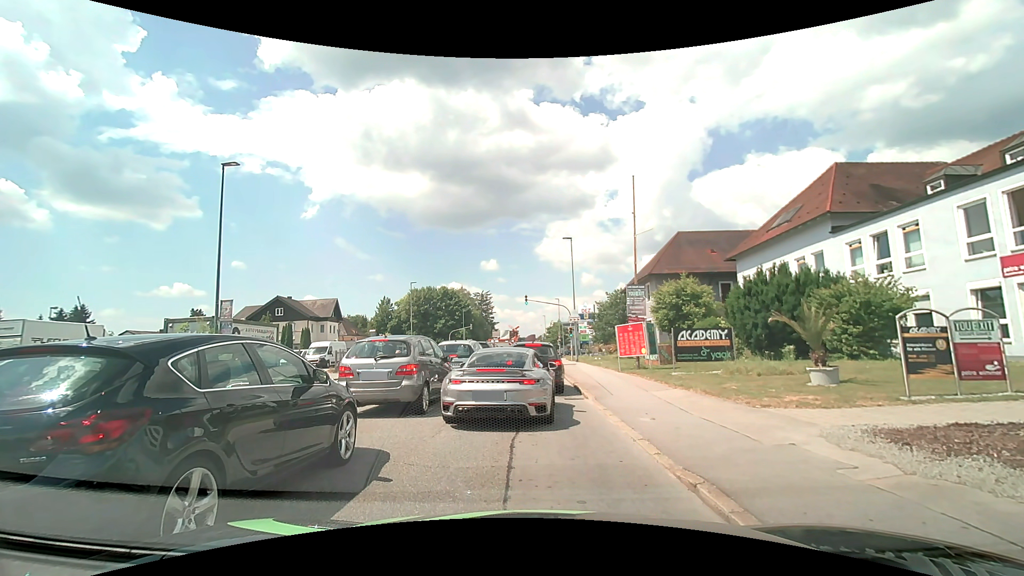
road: tertiary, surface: asphalt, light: Day
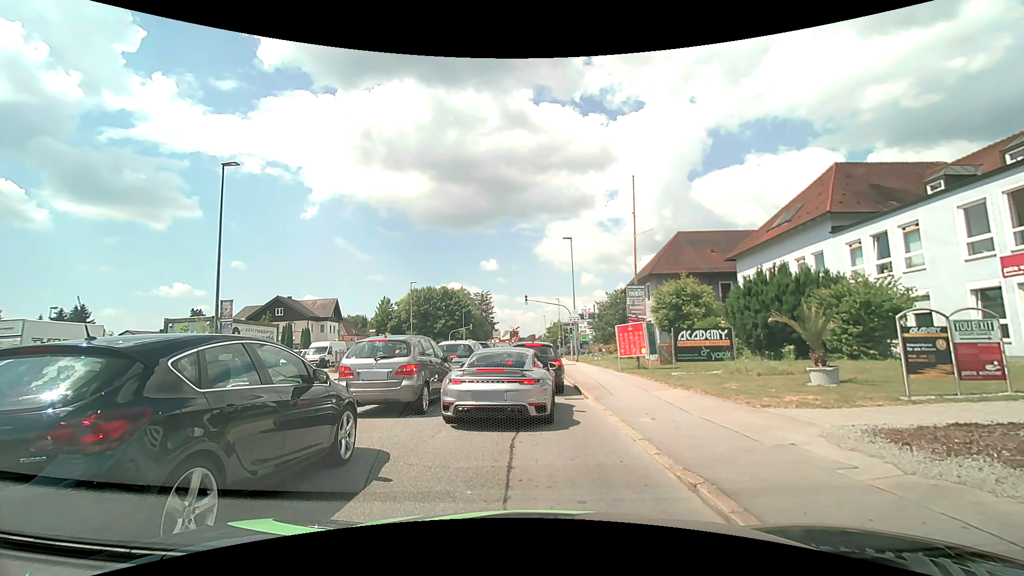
(0.0, 0.0) m; 0°
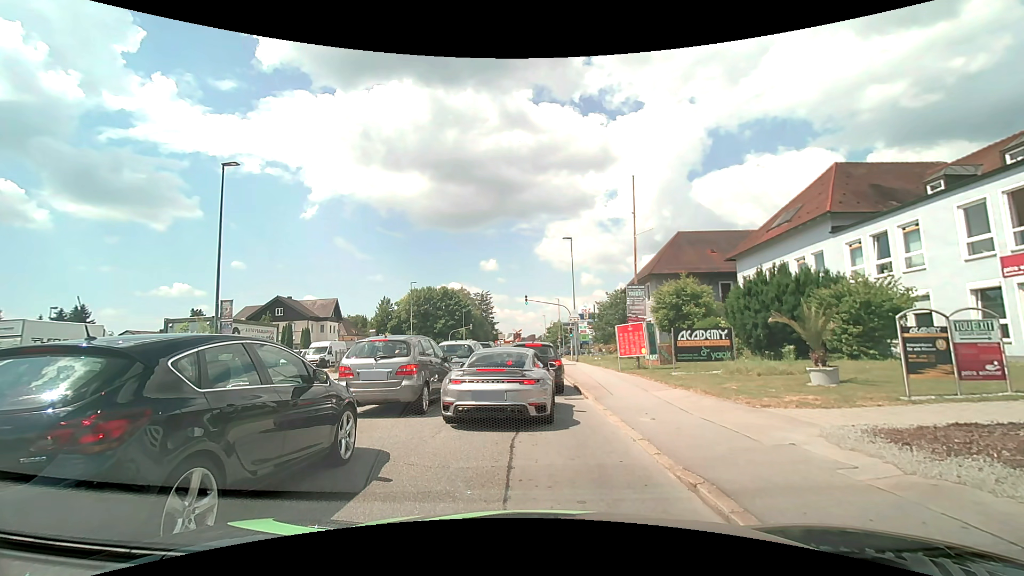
(0.0, 0.0) m; 0°
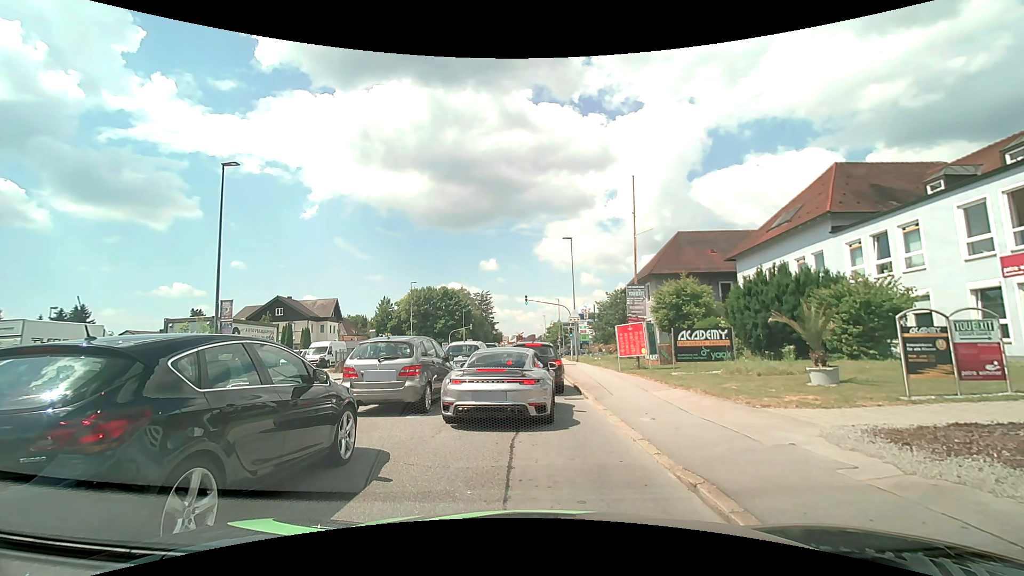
(0.0, 0.0) m; 0°
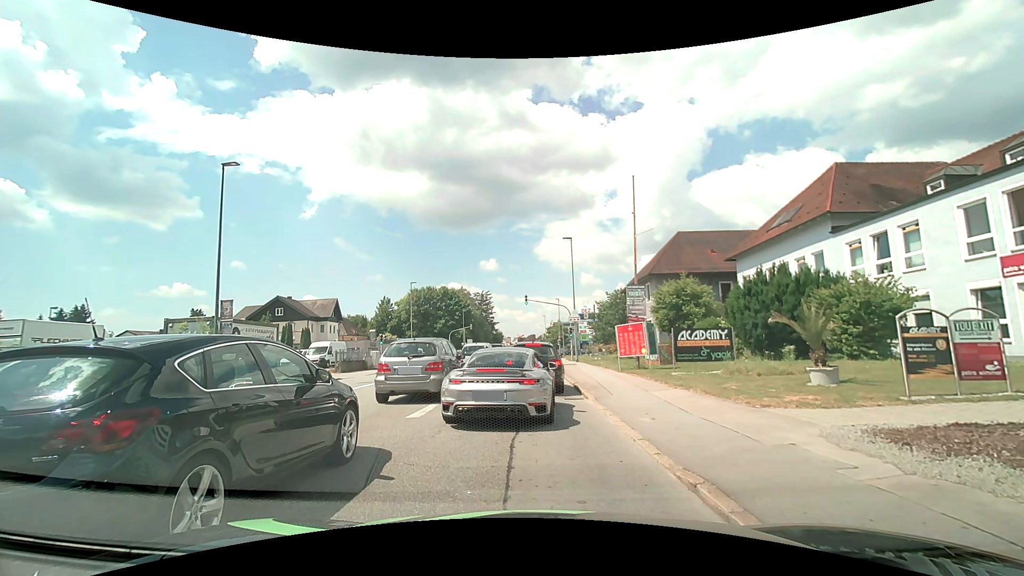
(0.0, 0.0) m; 0°
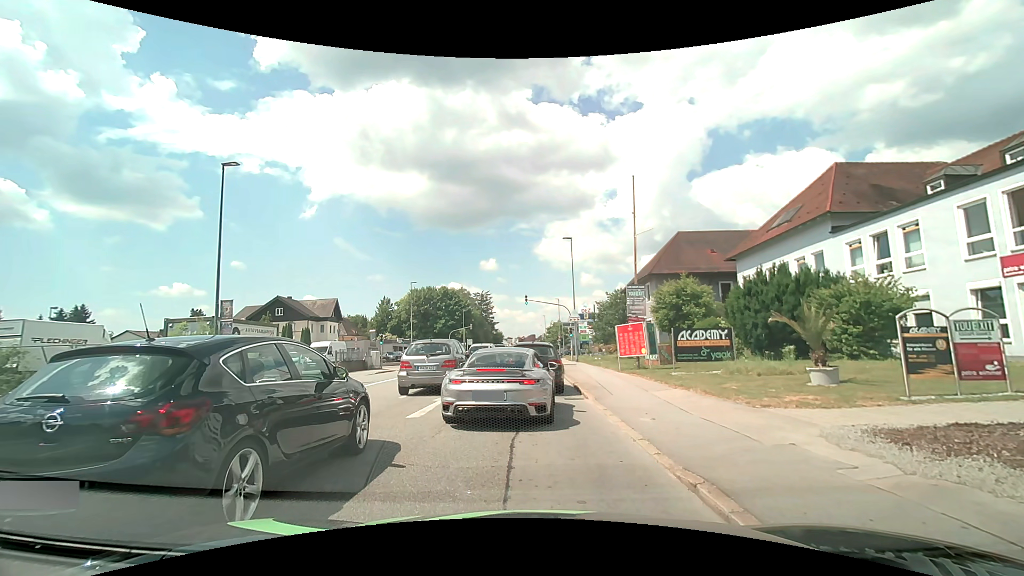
(0.0, 0.0) m; 0°
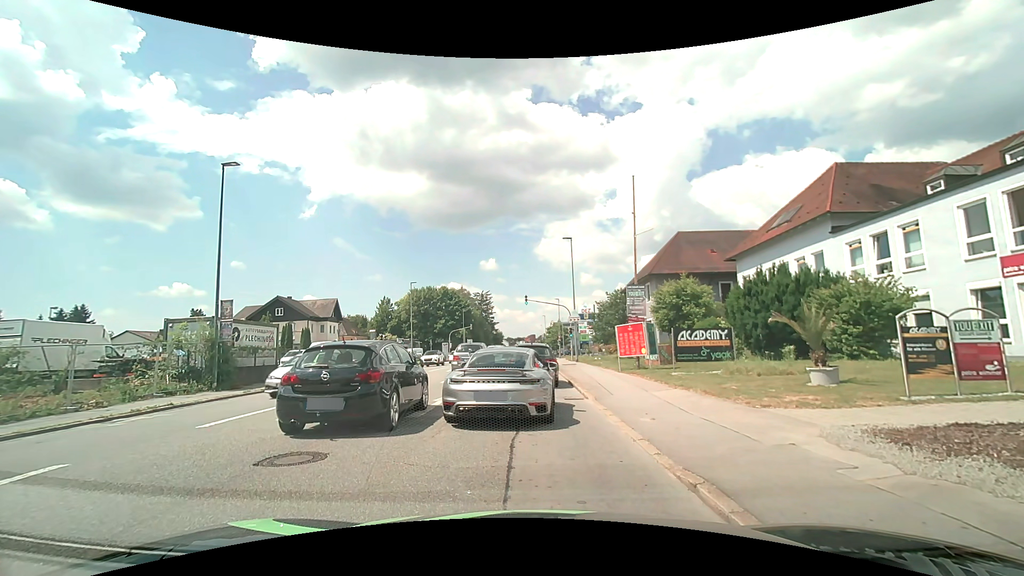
(0.0, 0.0) m; 0°
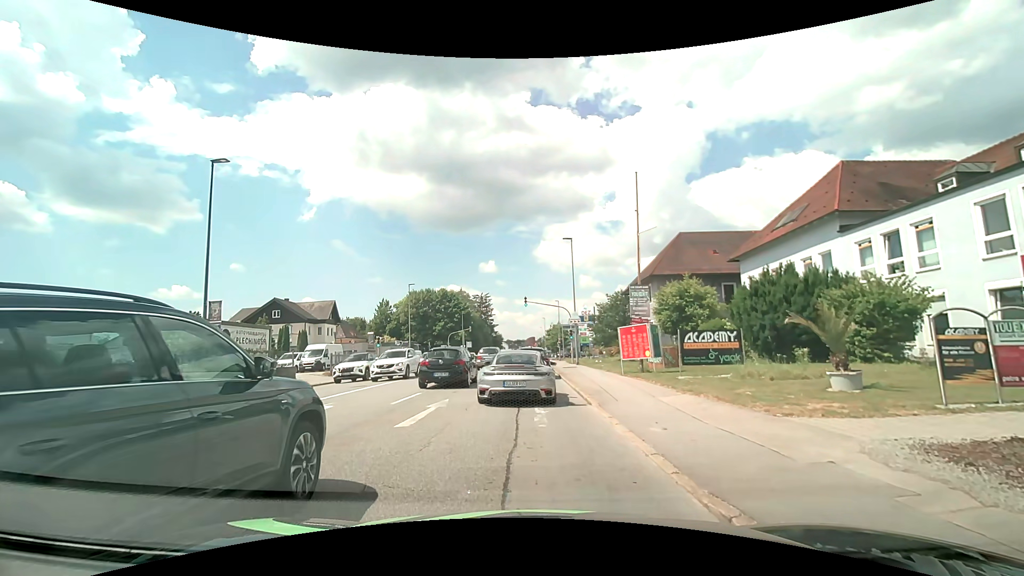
(0.0, +0.8) m; +1°
(0, +10) (-1, +20) (-1, +30) (-2, +40) (-2, +50) (-3, +60) (-3, +70) (-3, +80) (-4, +90) (-4, +100) m
